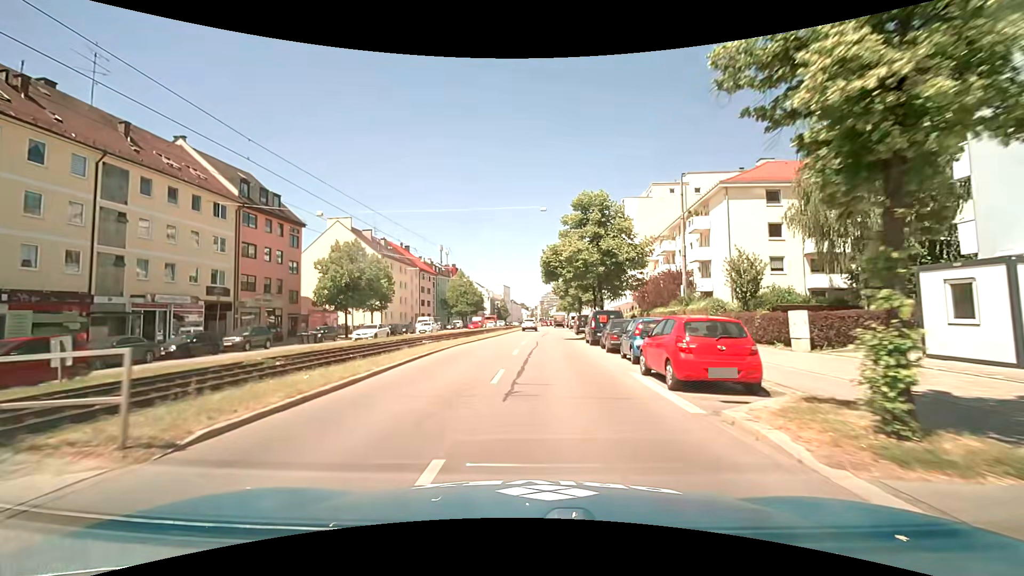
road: primary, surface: asphalt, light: Day
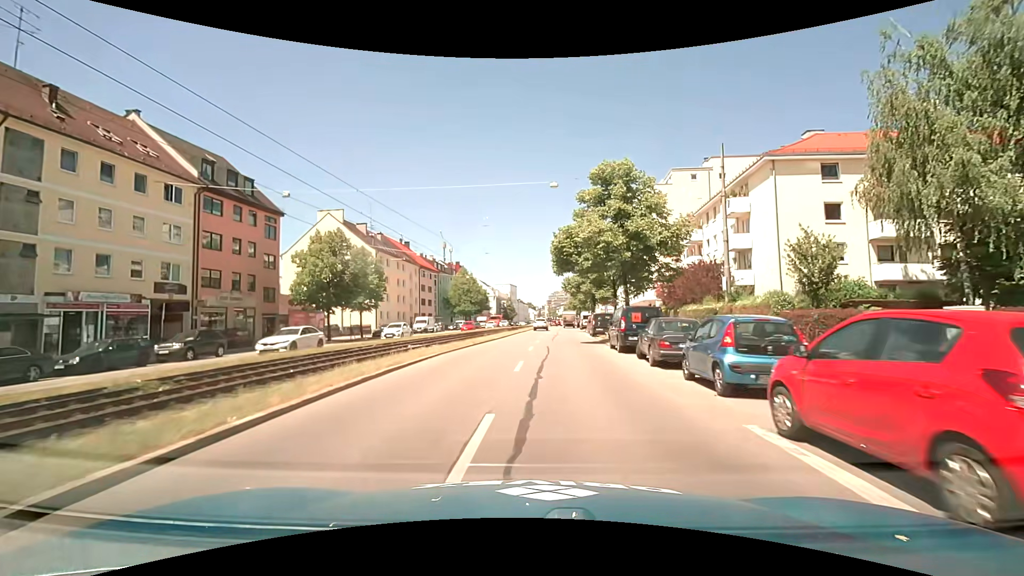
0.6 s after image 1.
(0.0, +6.6) m; -1°
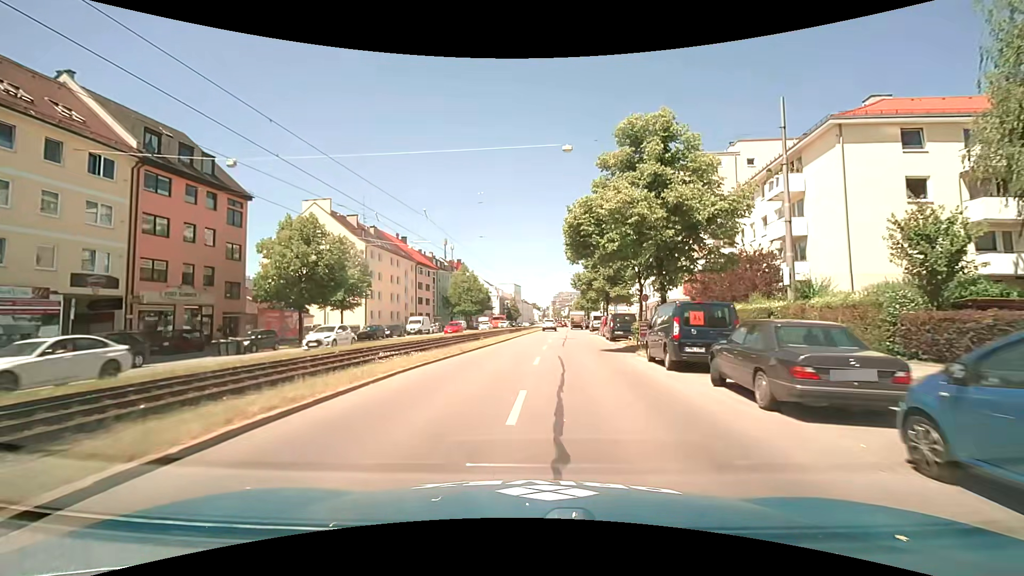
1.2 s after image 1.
(-0.1, +6.7) m; 0°
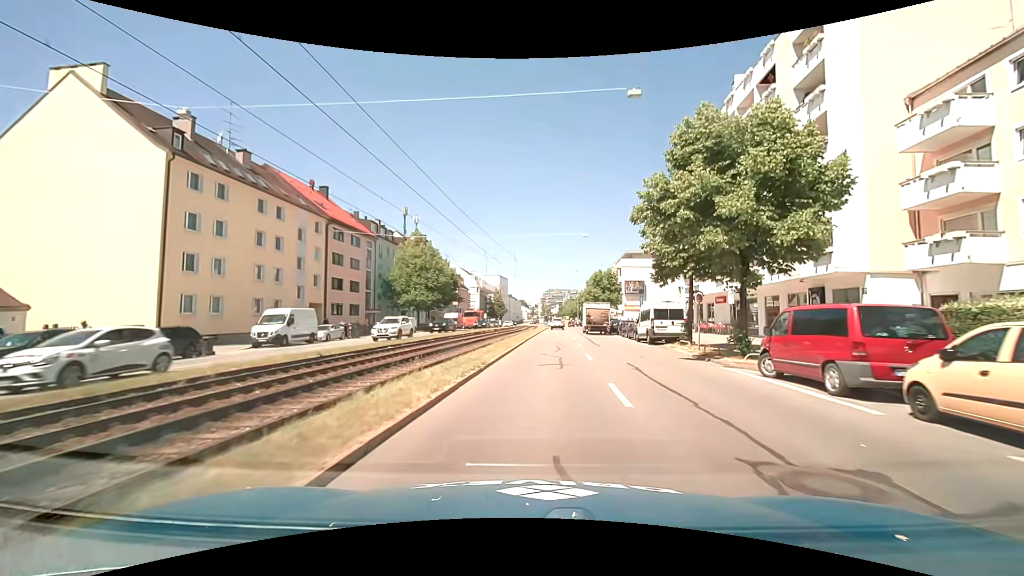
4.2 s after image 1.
(-0.1, +34.8) m; +1°
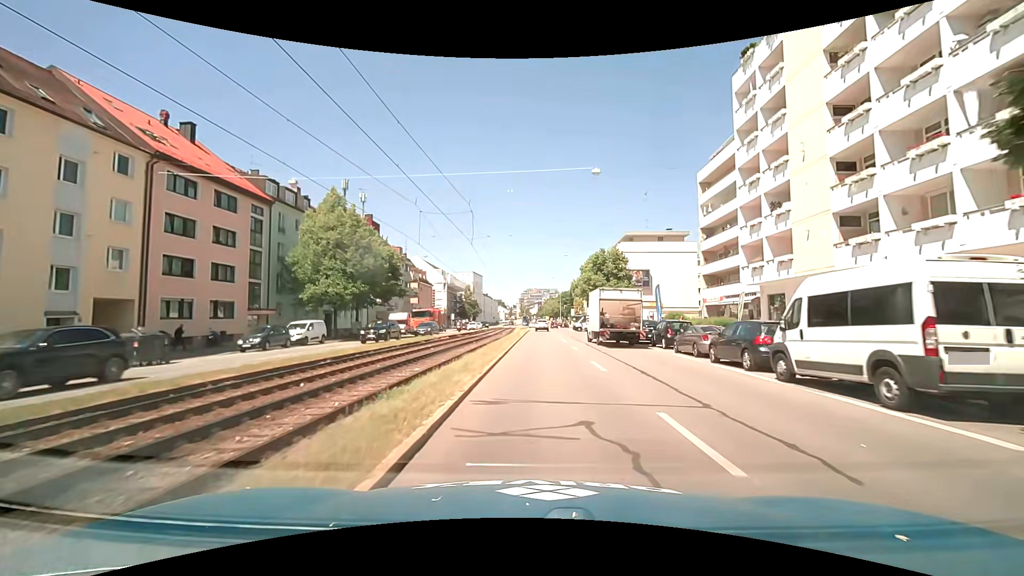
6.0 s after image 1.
(+0.4, +21.3) m; +2°
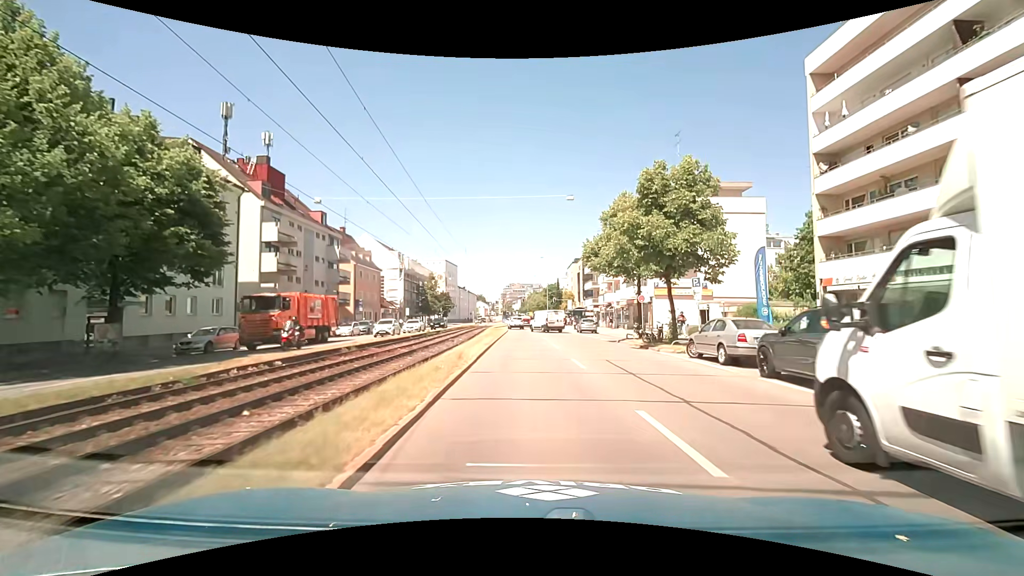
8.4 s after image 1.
(+0.7, +26.9) m; +3°
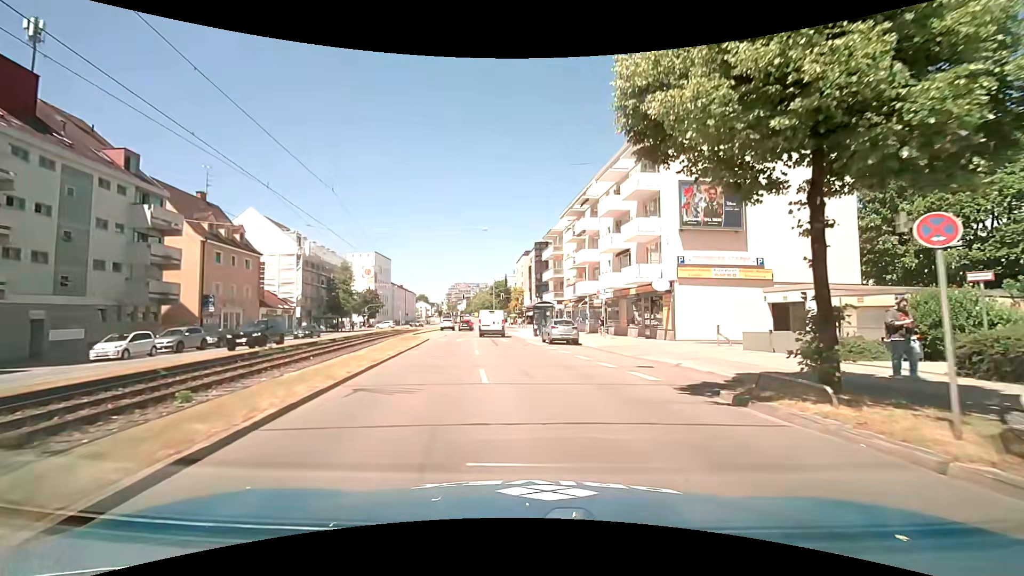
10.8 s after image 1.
(+0.6, +21.6) m; +5°
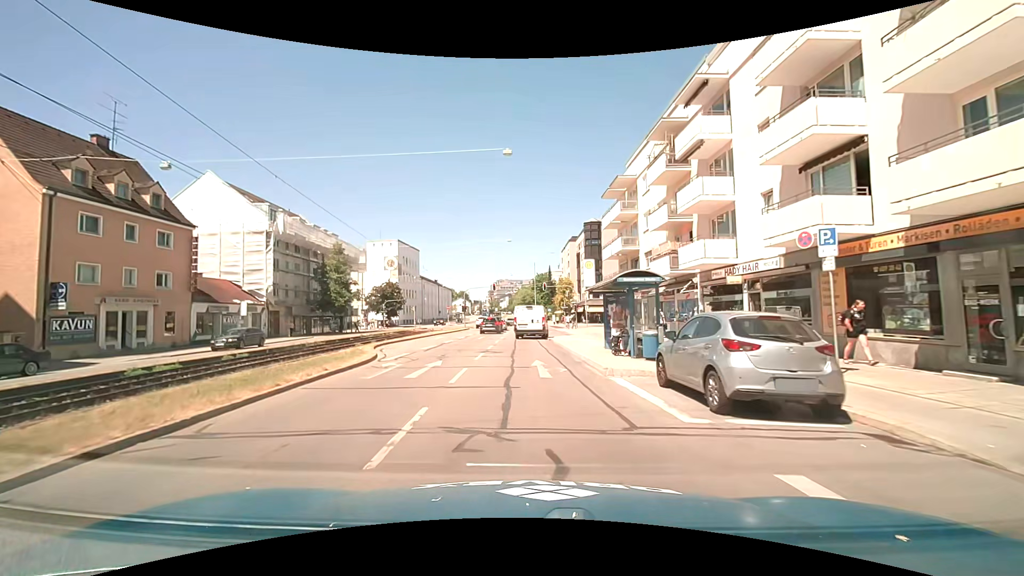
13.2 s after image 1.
(-0.4, +20.9) m; -6°
